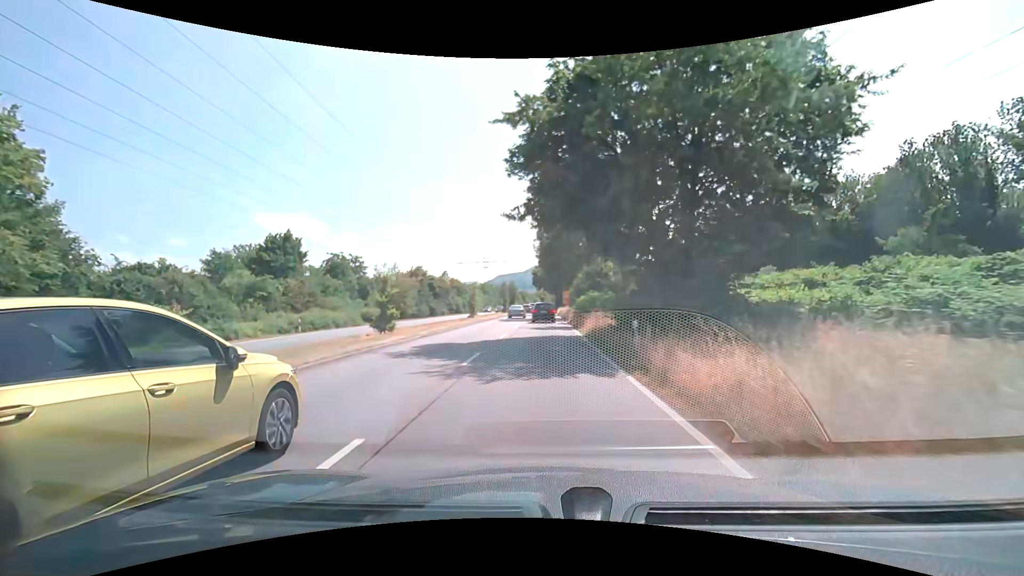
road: primary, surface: asphalt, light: Day
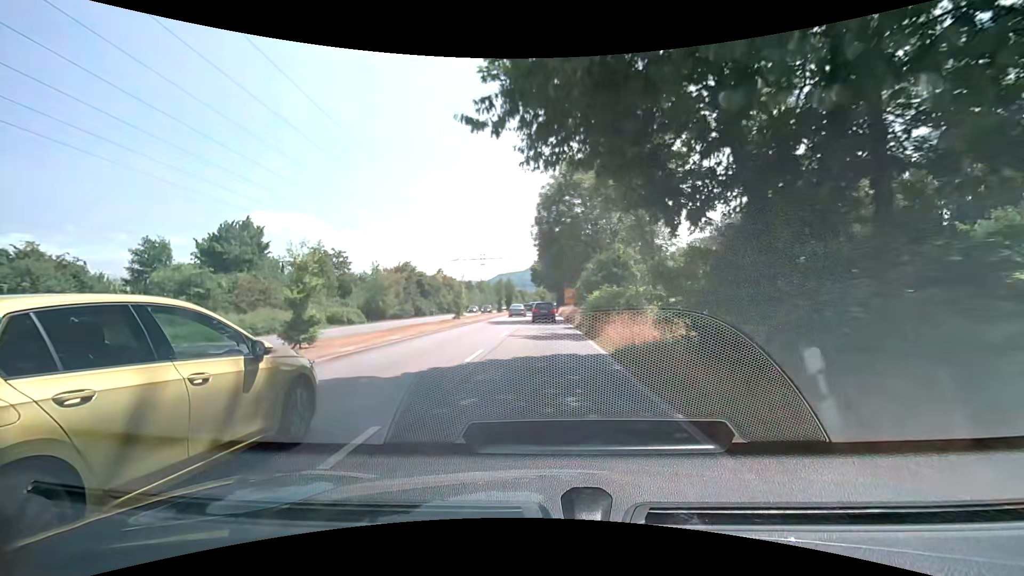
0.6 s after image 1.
(0.0, +8.7) m; 0°
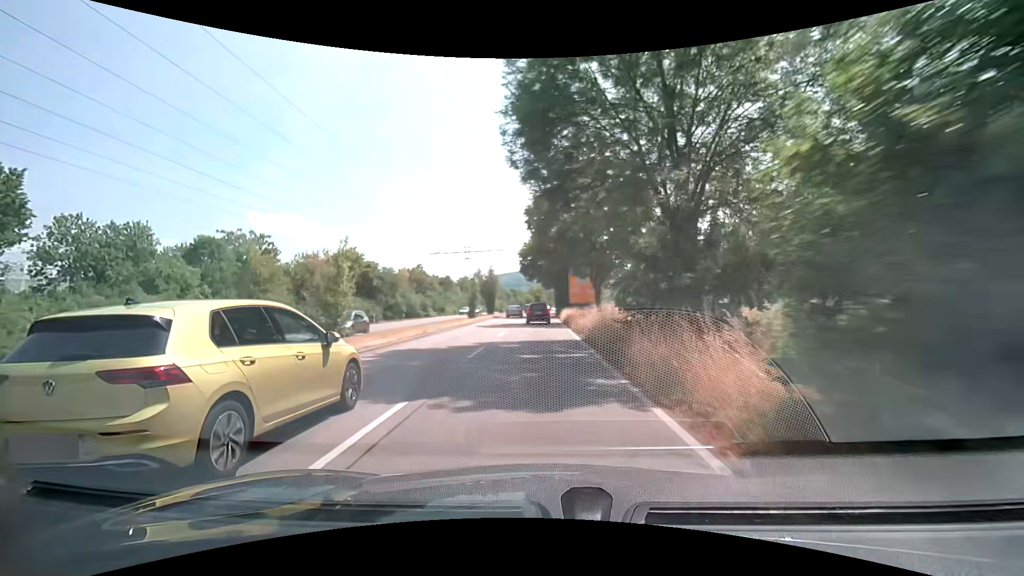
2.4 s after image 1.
(0.0, +25.7) m; 0°
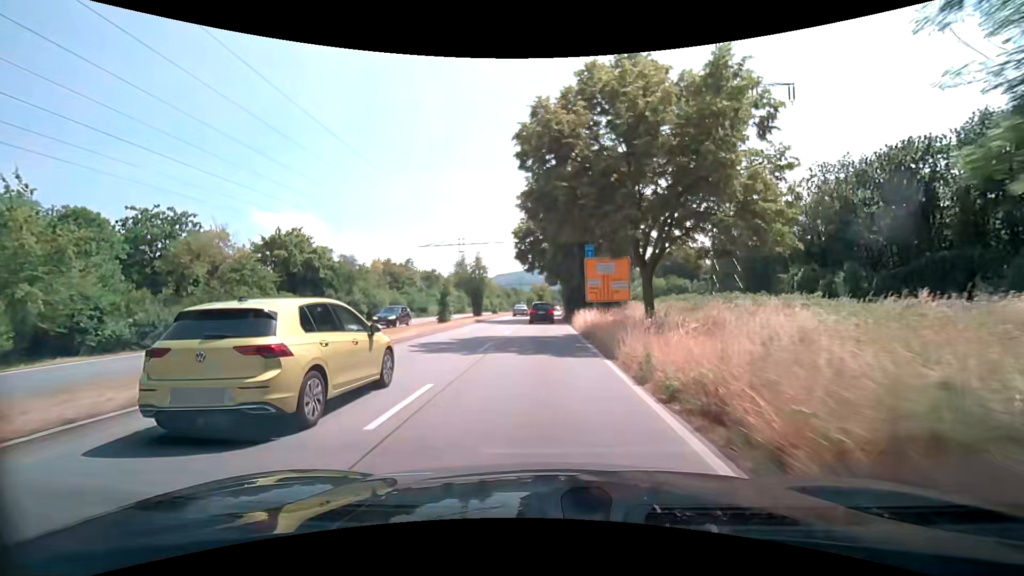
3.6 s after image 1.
(0.0, +16.7) m; 0°
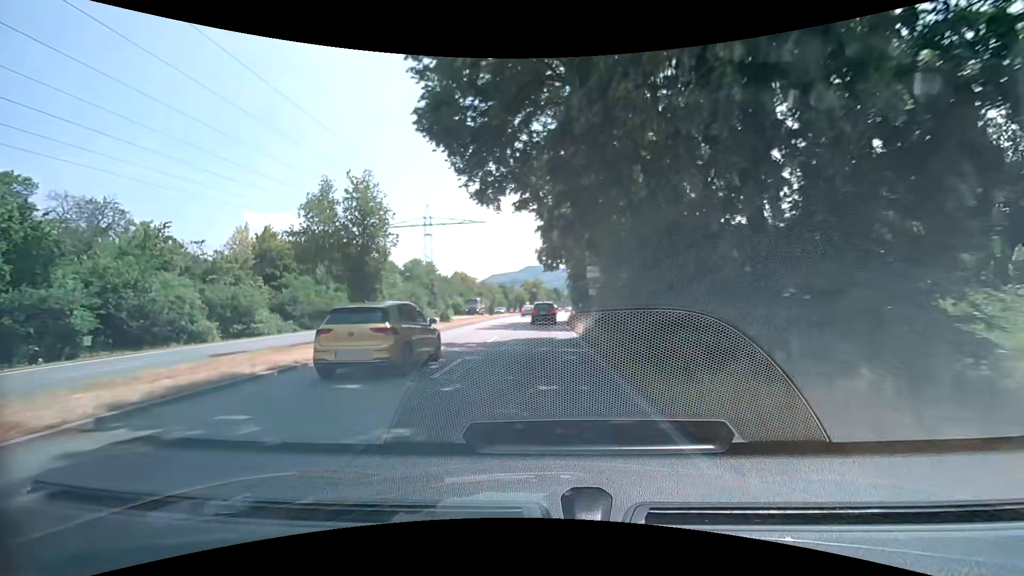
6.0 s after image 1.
(+0.1, +32.3) m; +1°
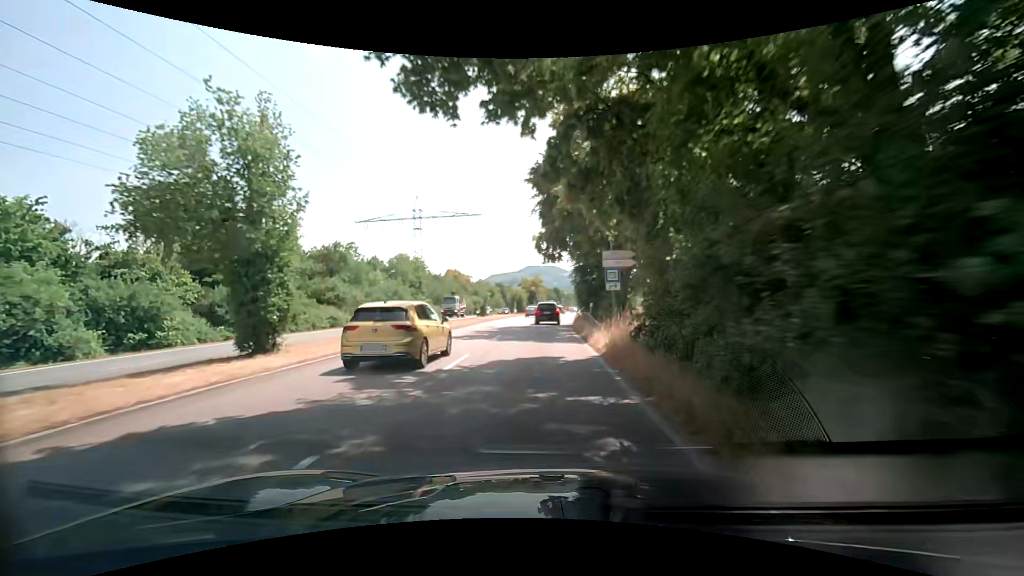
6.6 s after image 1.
(0.0, +7.9) m; -1°
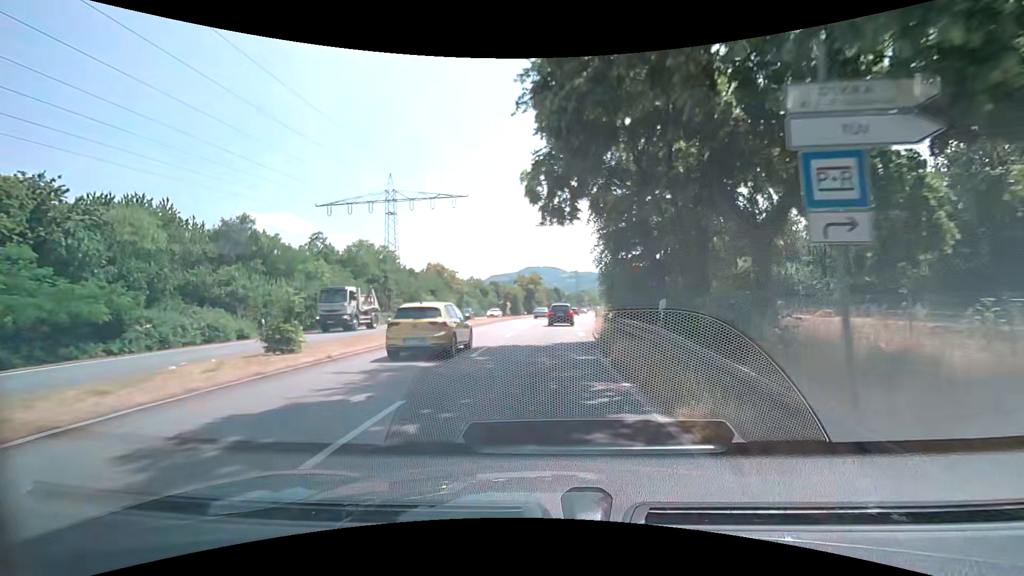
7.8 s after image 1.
(+0.1, +15.8) m; +1°
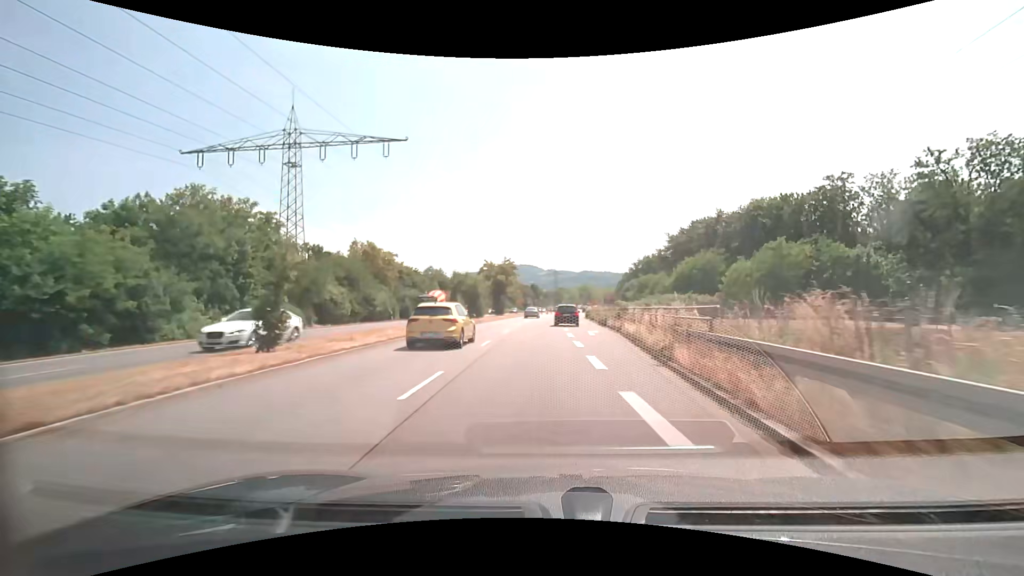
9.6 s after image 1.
(0.0, +23.9) m; +2°
